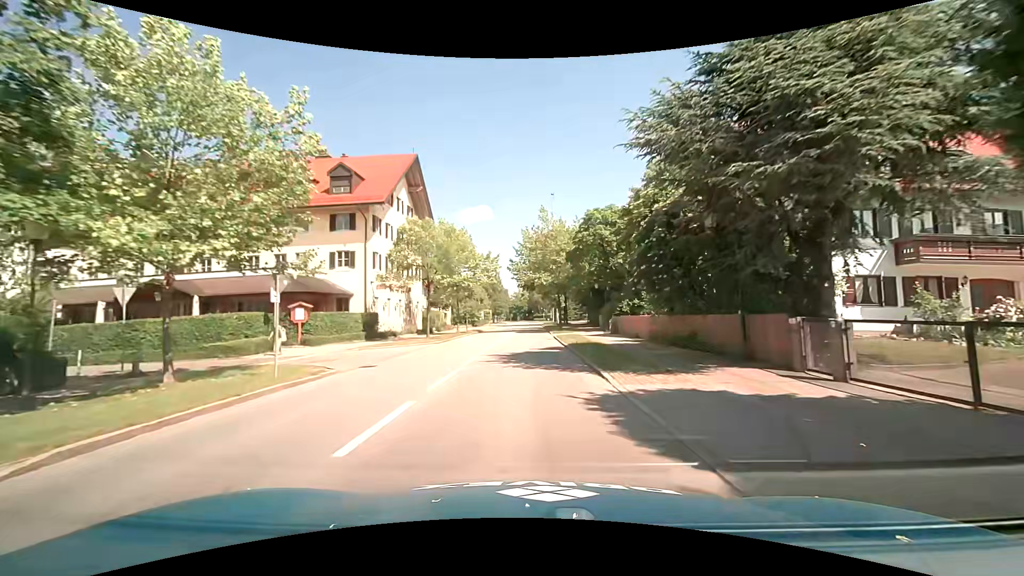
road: secondary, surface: asphalt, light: Day
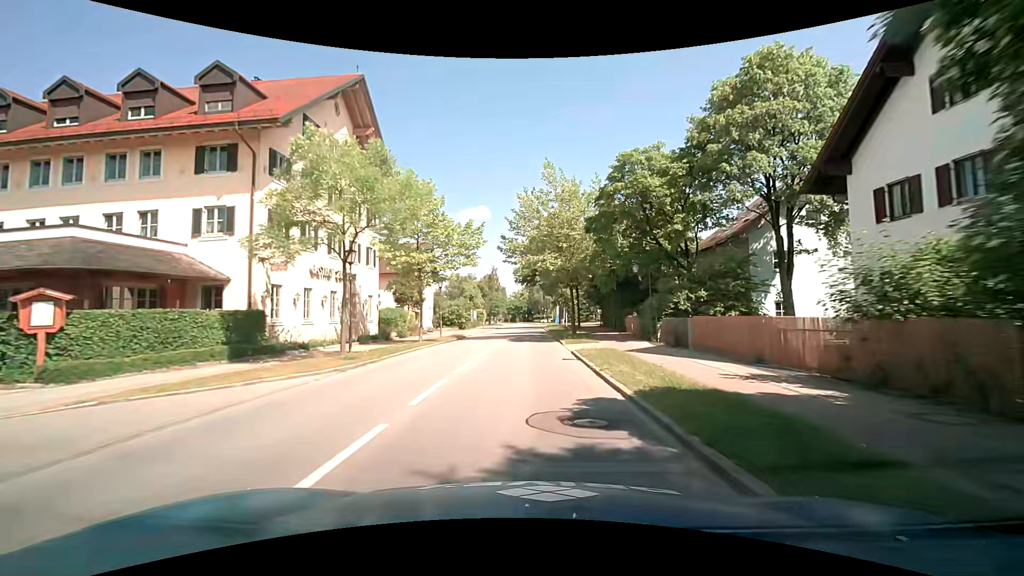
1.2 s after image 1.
(-0.1, +15.1) m; +1°
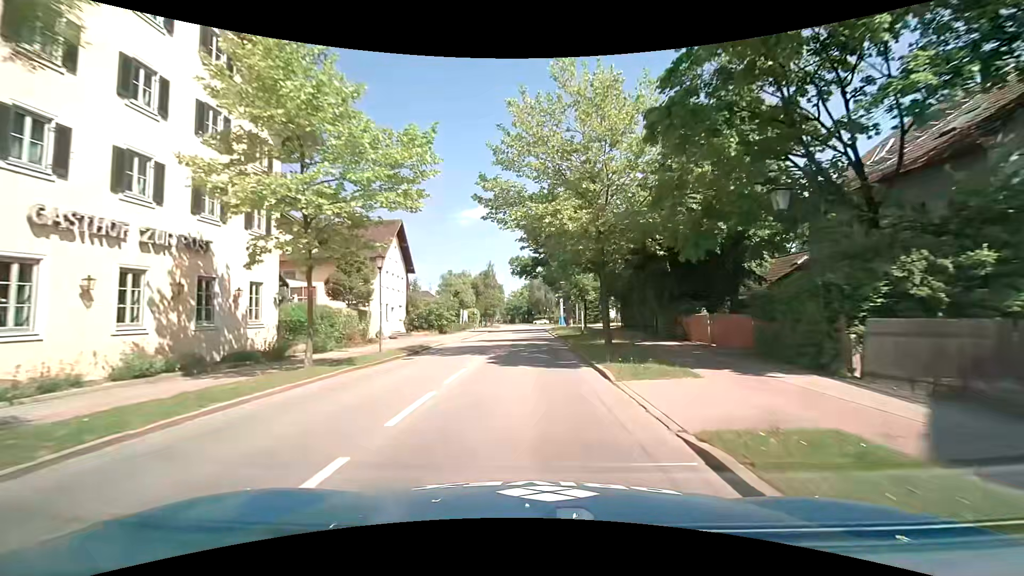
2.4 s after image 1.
(-0.2, +14.9) m; -1°
(0, +10) (0, +20) (0, +30) (0, +40) (0, +50) (0, +60) (0, +70) (0, +80) (0, +90) (-1, +100) m
